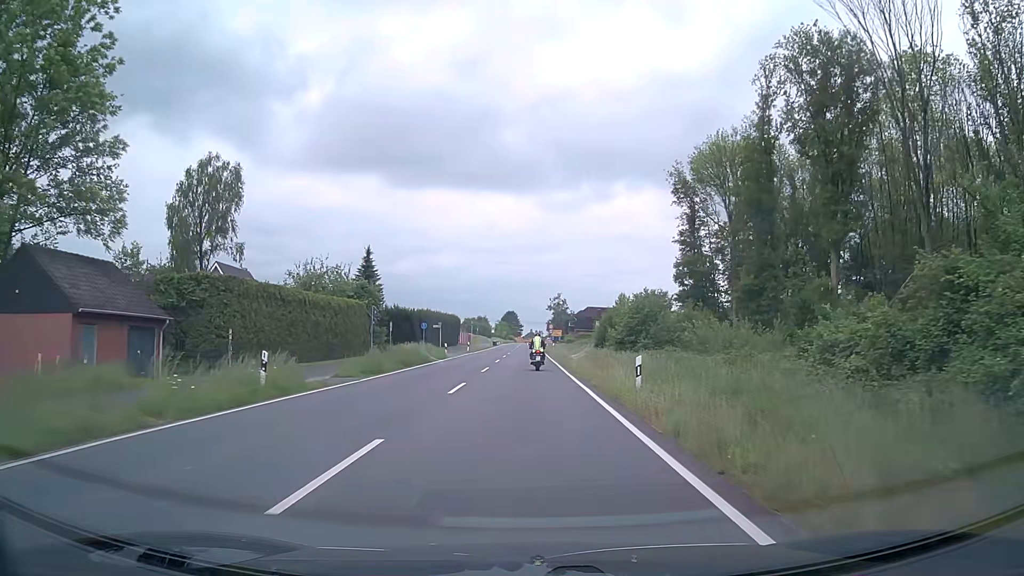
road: secondary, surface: asphalt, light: Day
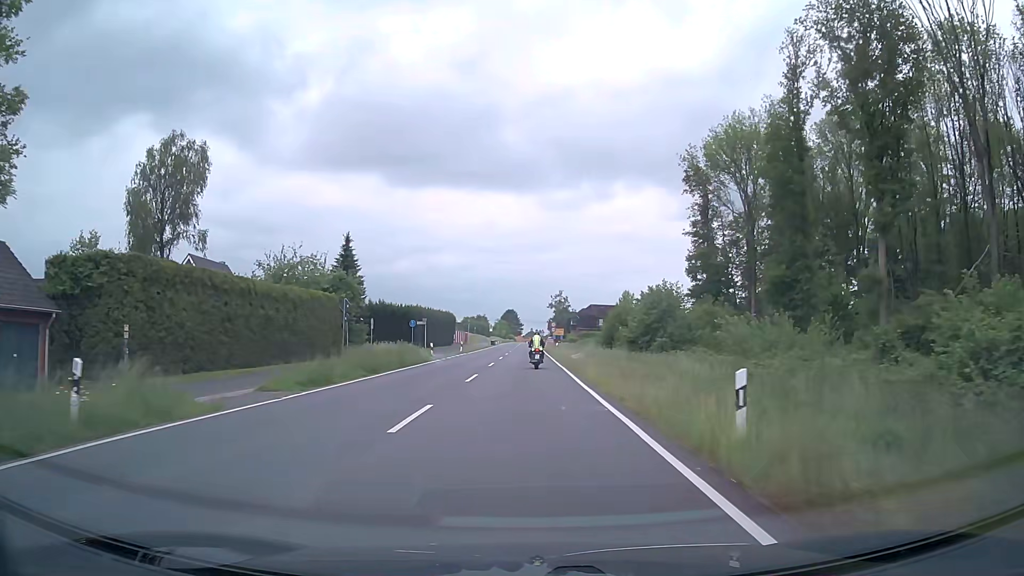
(0.0, +7.4) m; 0°
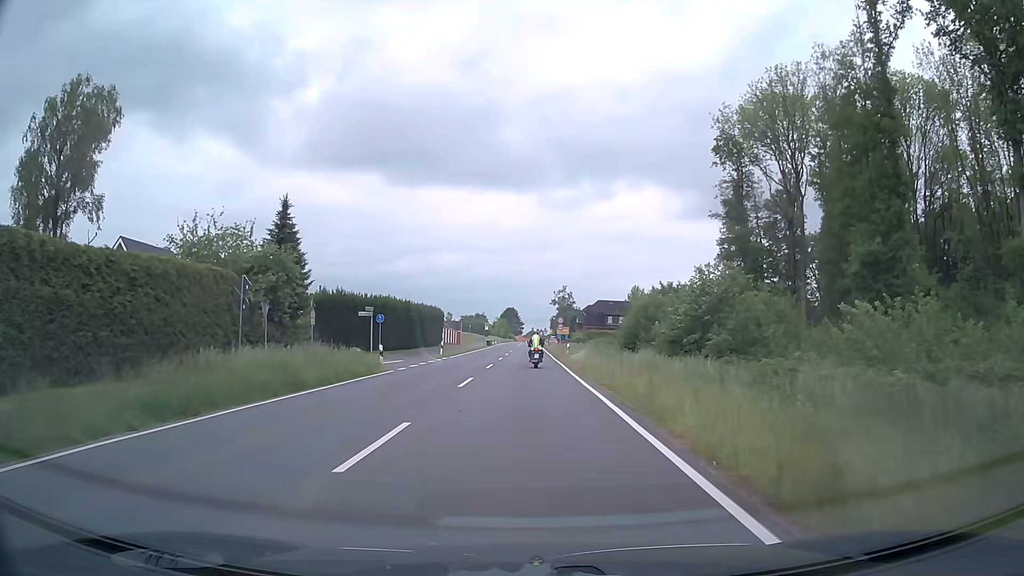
(0.0, +15.0) m; 0°
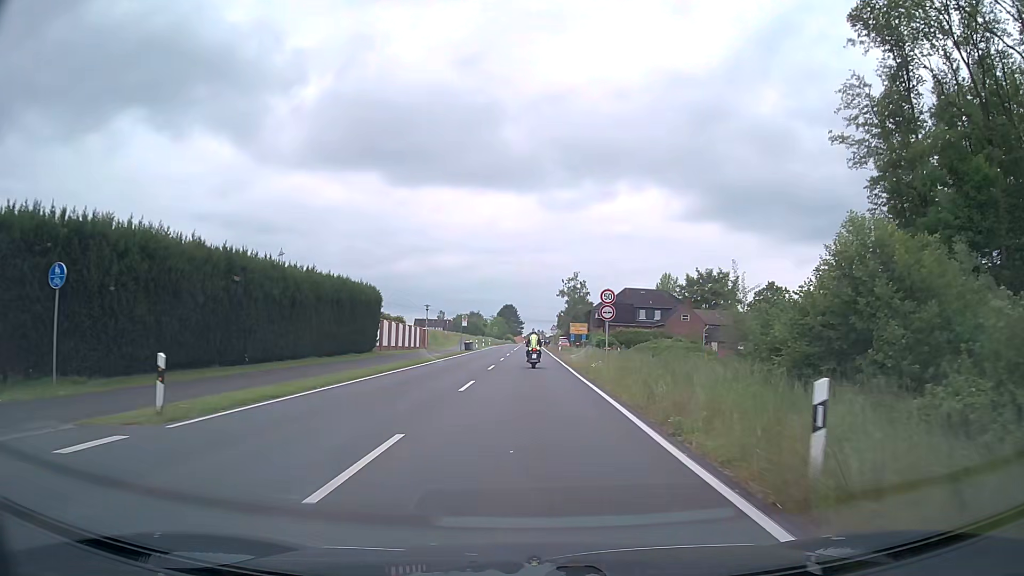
(-0.1, +37.5) m; -1°
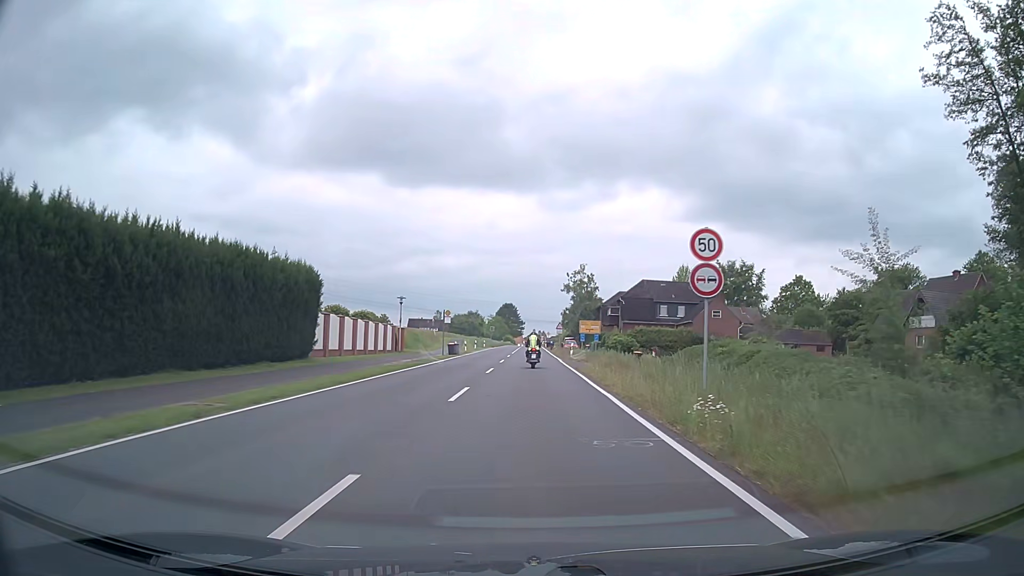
(+0.1, +14.9) m; 0°
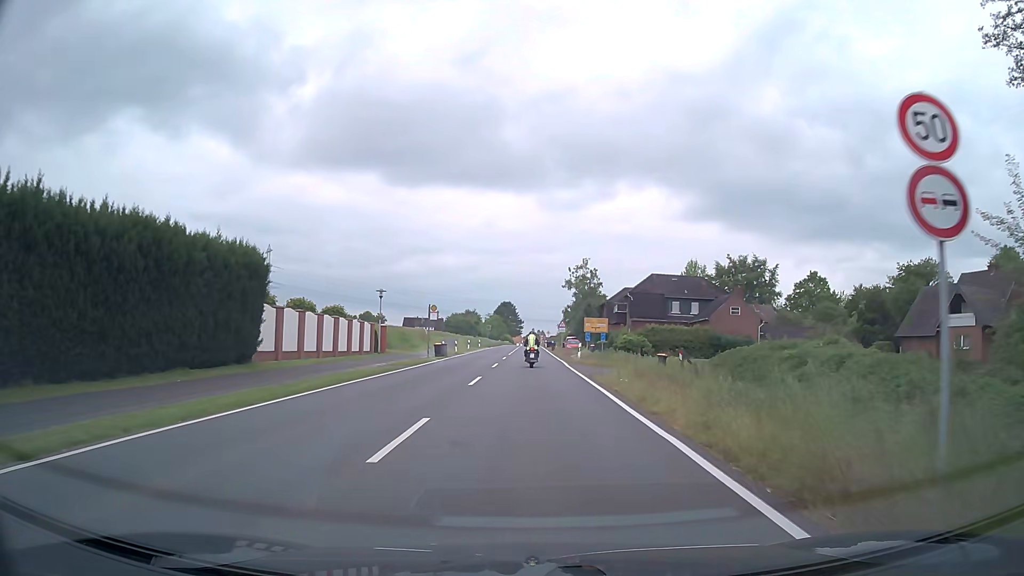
(0.0, +7.4) m; 0°
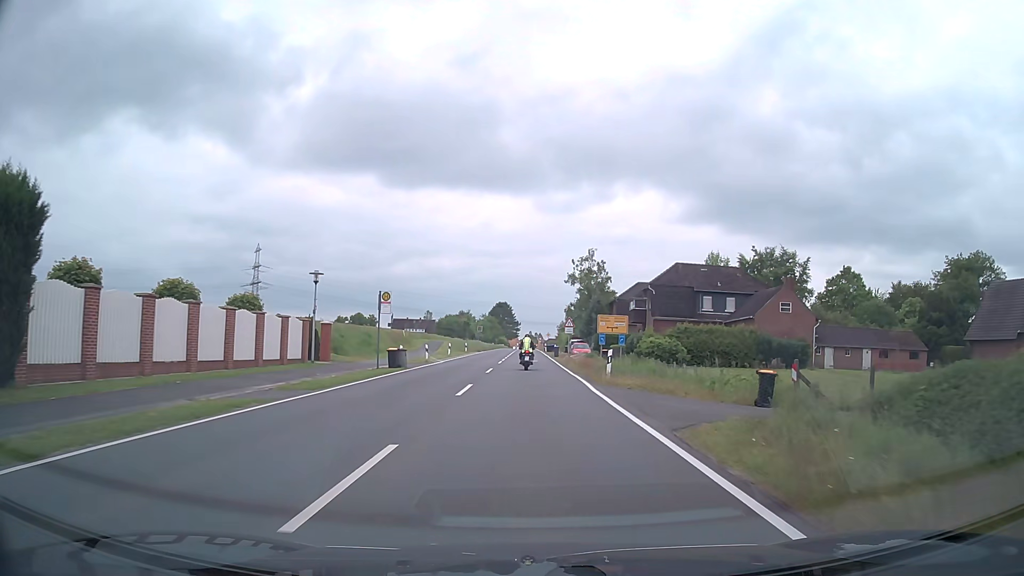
(+0.1, +14.6) m; 0°
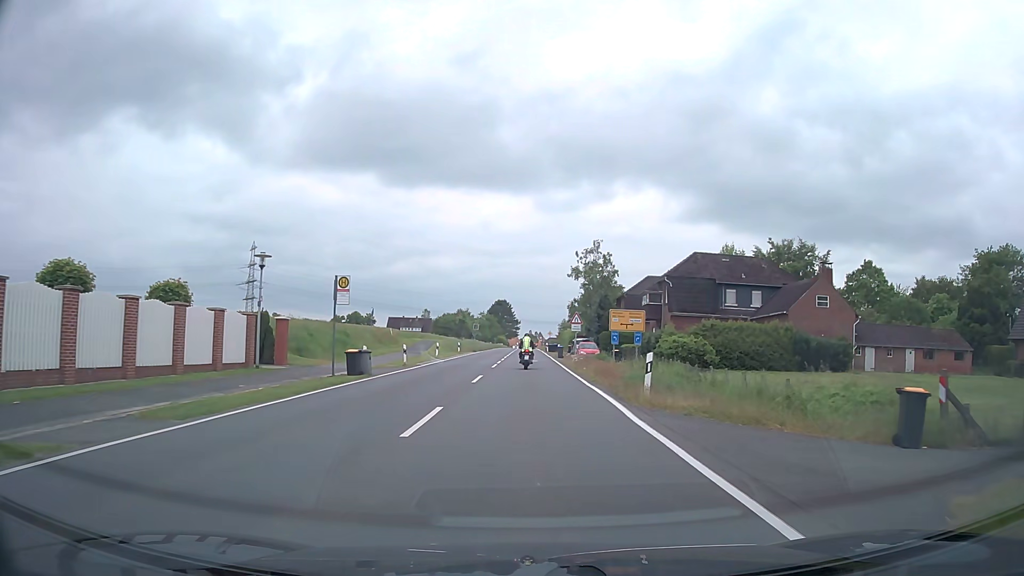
(0.0, +7.3) m; 0°
(0, +10) (0, +20) (0, +30) (0, +40) (0, +50) (+1, +60) (+1, +70) (+1, +80) (+1, +90) (+1, +100) m
